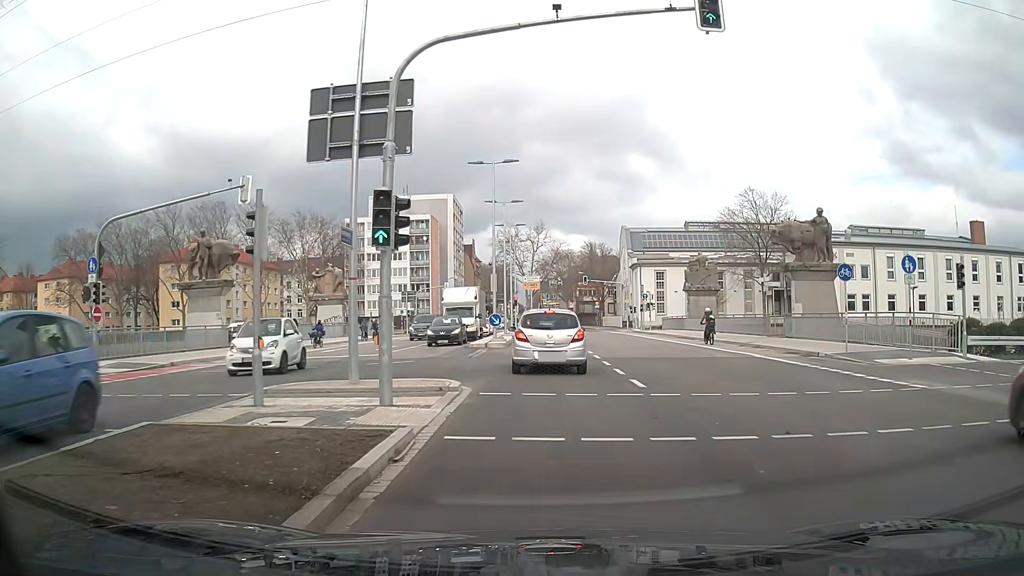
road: secondary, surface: asphalt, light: Day
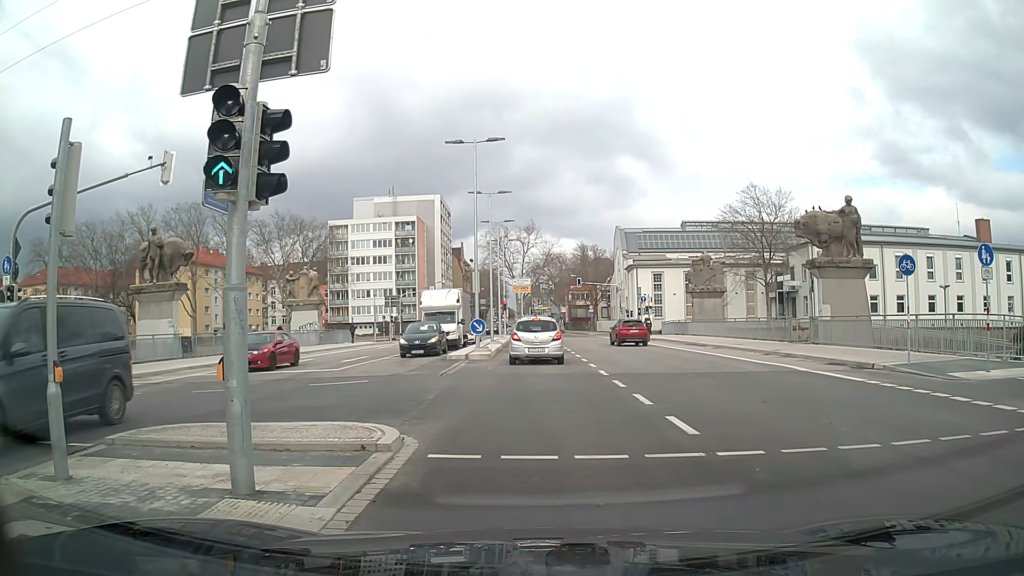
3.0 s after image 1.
(+0.1, +4.3) m; +1°
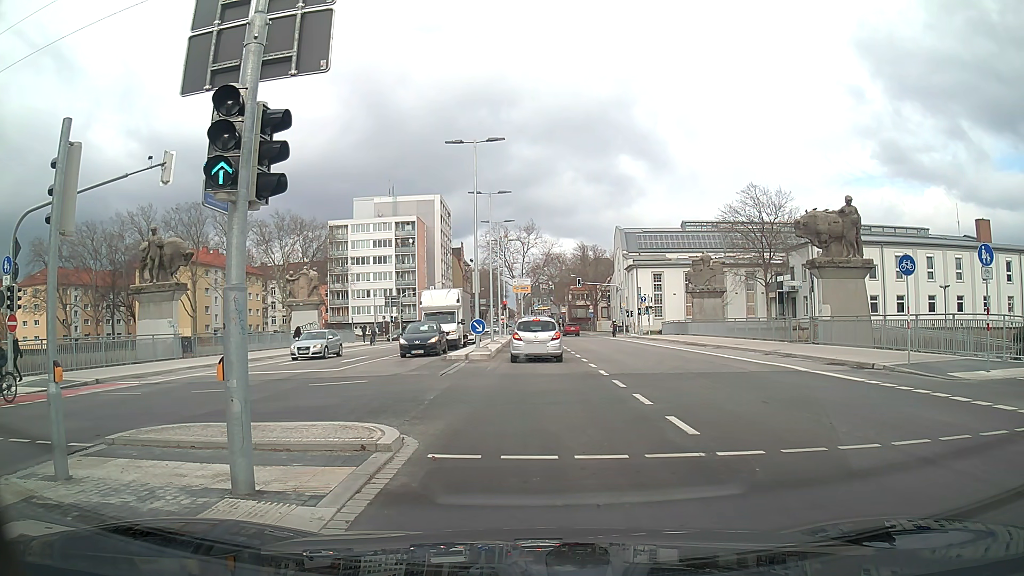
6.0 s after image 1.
(0.0, +0.1) m; 0°
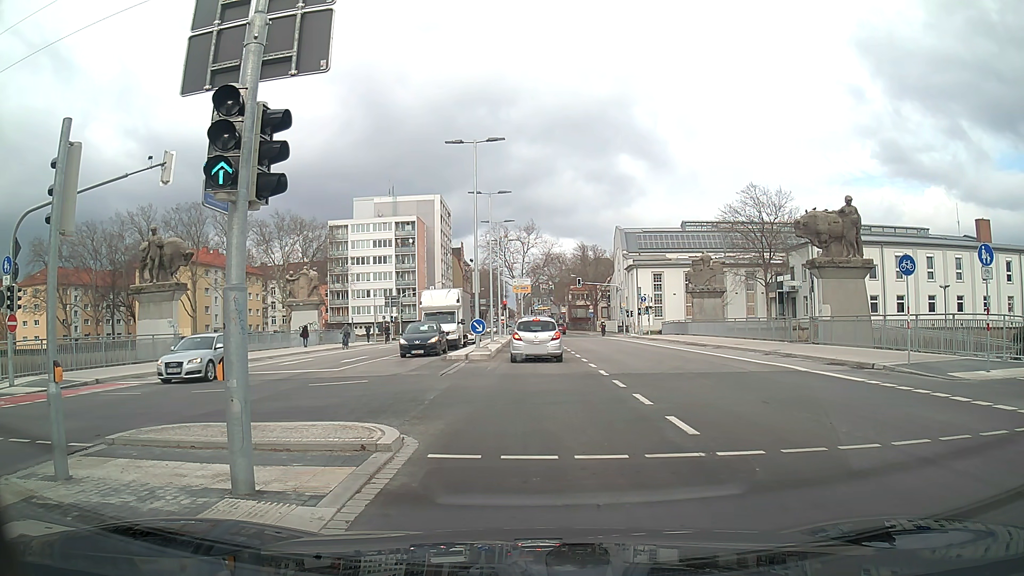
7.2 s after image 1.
(0.0, 0.0) m; 0°
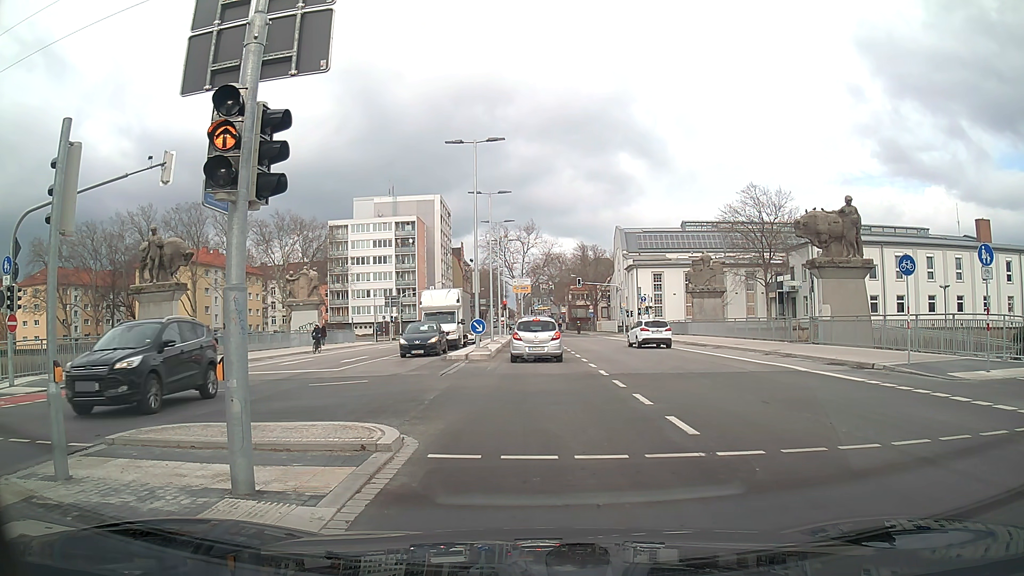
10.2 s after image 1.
(0.0, 0.0) m; 0°
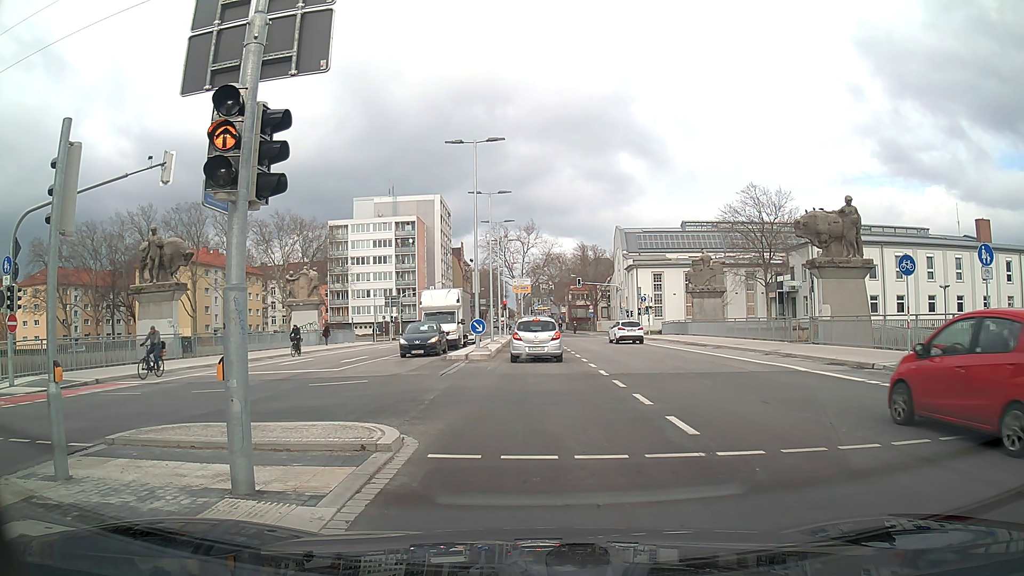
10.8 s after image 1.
(0.0, 0.0) m; 0°
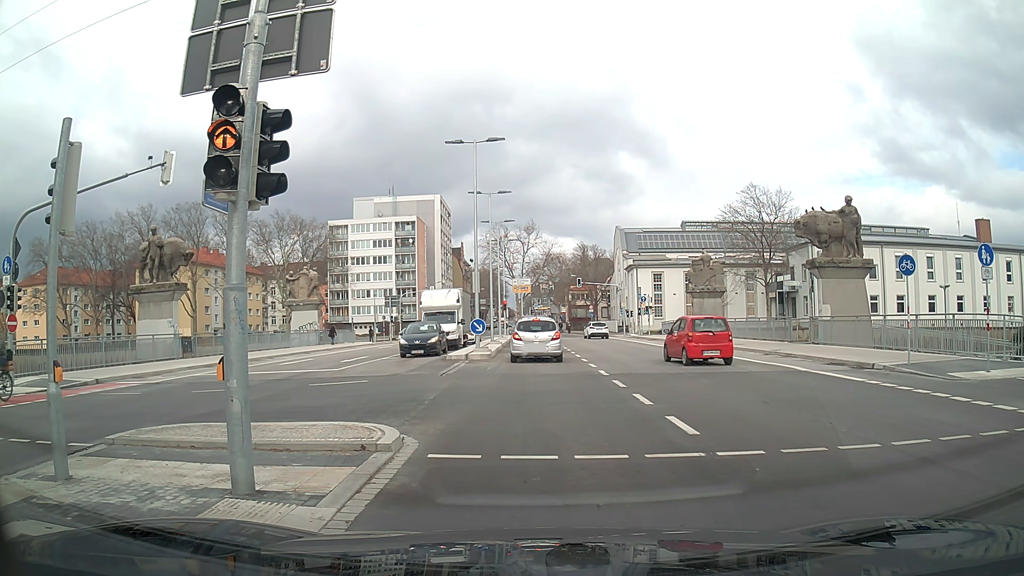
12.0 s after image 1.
(0.0, 0.0) m; 0°
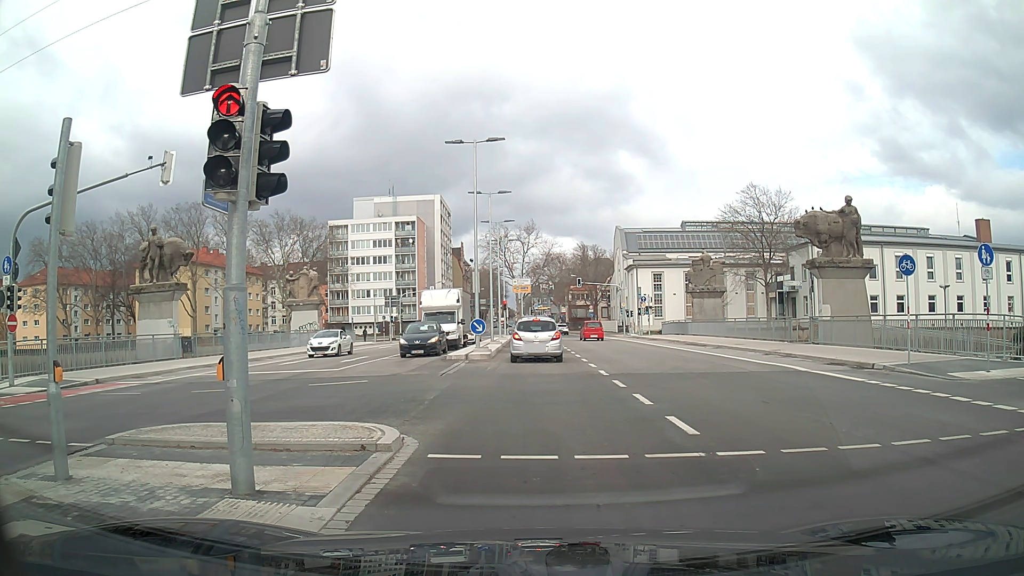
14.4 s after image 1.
(0.0, 0.0) m; 0°
(0, +10) (0, +20) (0, +30) (-1, +40) (-1, +50) (-1, +60) (-6, +69) (-14, +73) (-24, +74) (-34, +74) m
